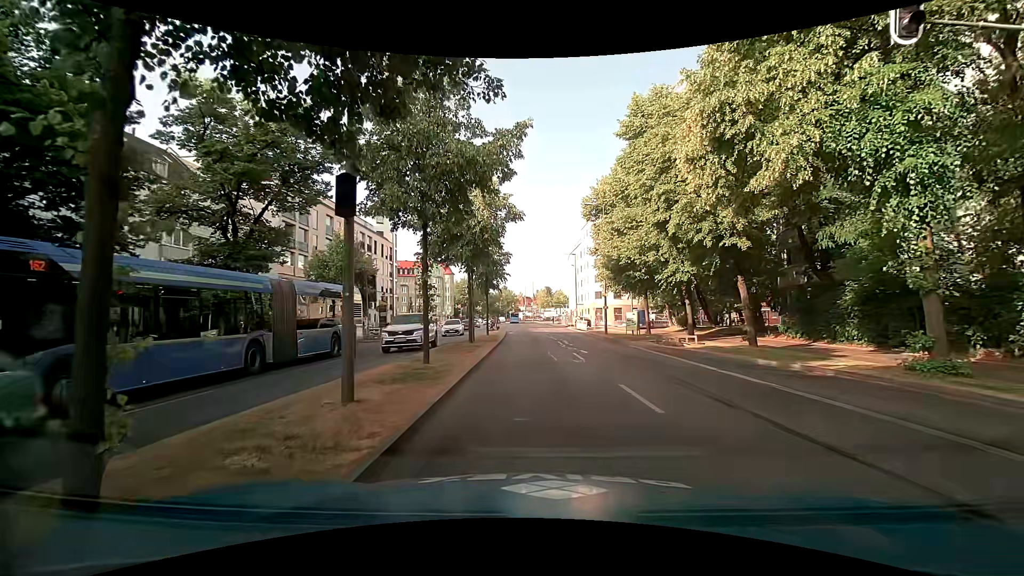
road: primary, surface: asphalt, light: Day
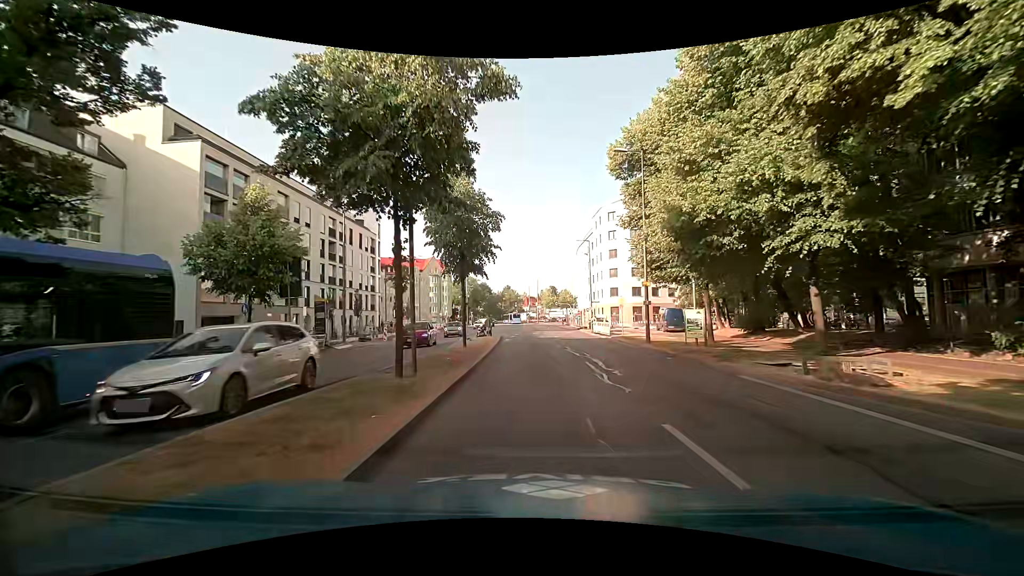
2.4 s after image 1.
(-0.3, +13.4) m; 0°
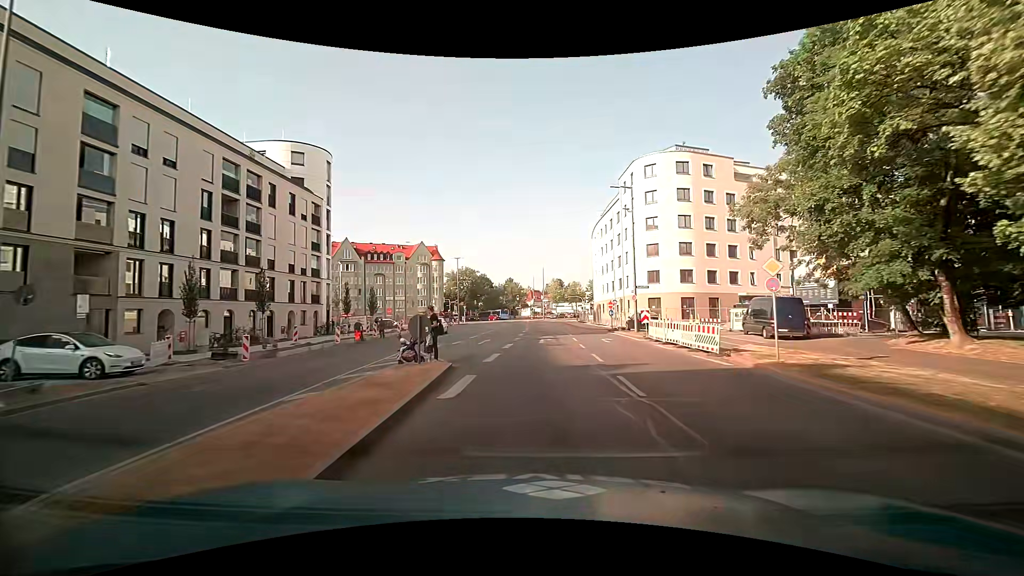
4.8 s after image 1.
(-0.7, +22.3) m; -2°
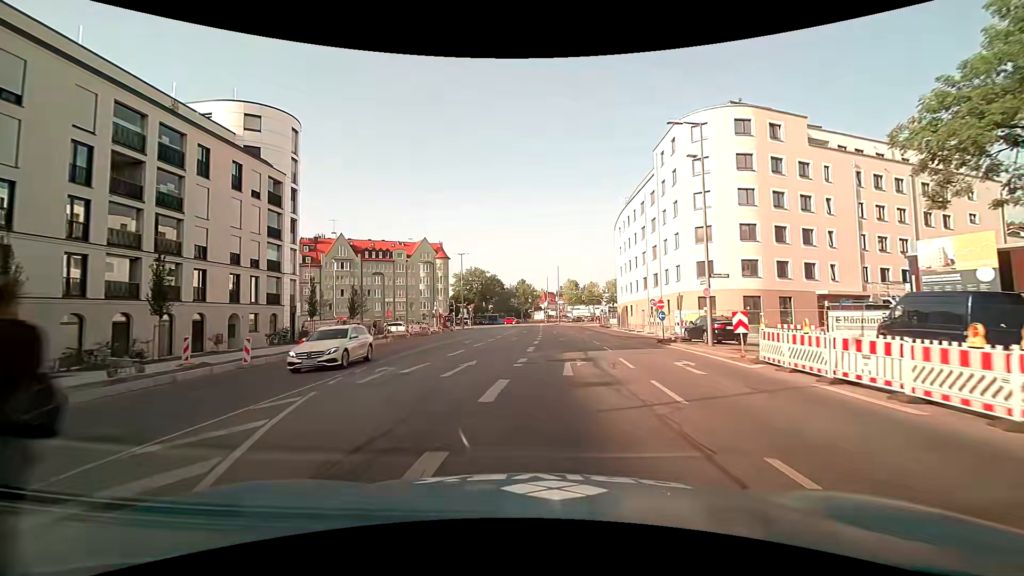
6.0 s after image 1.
(-0.1, +12.1) m; -1°
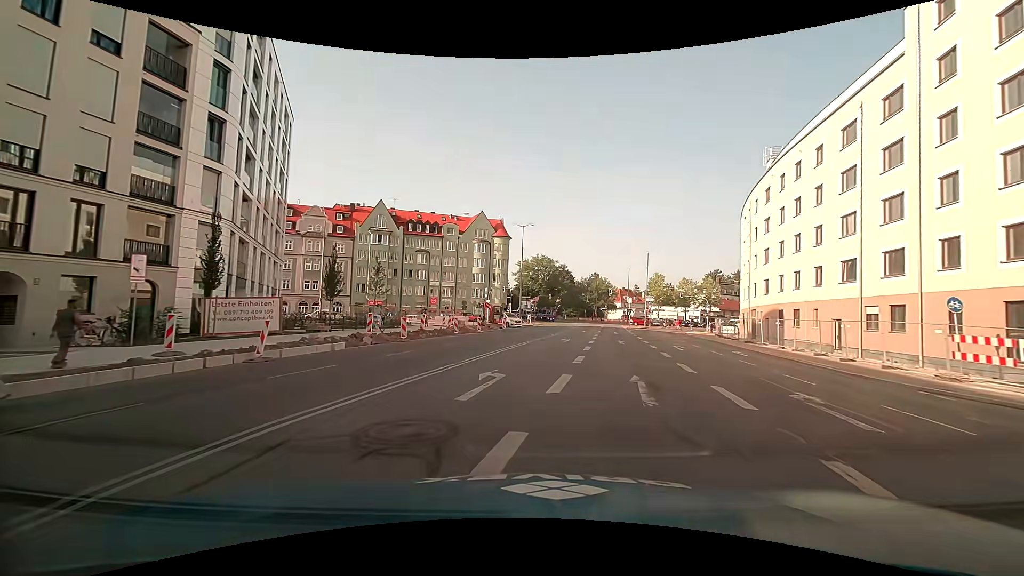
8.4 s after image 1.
(-1.9, +23.3) m; -8°
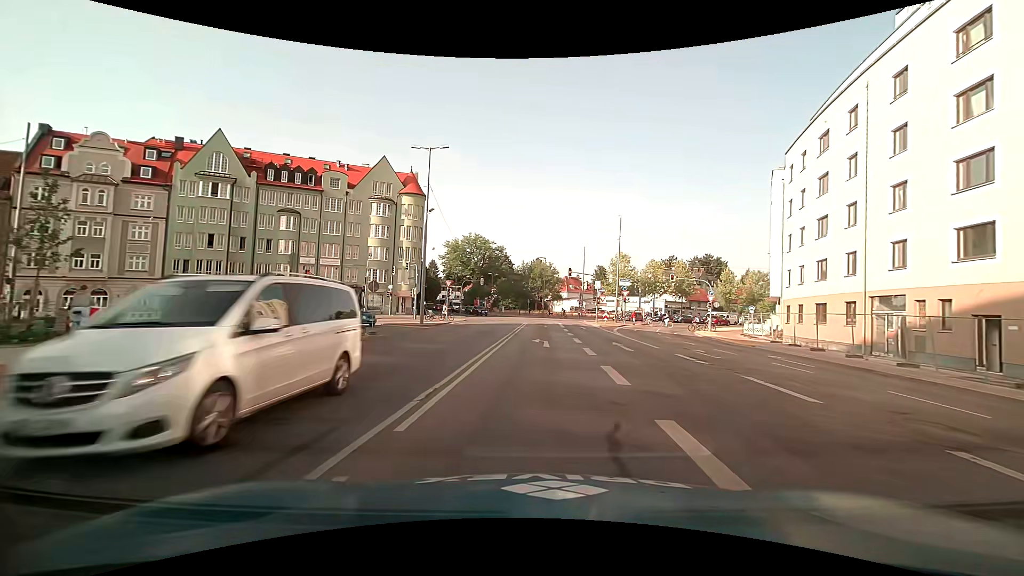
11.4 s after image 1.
(+1.9, +29.5) m; +7°
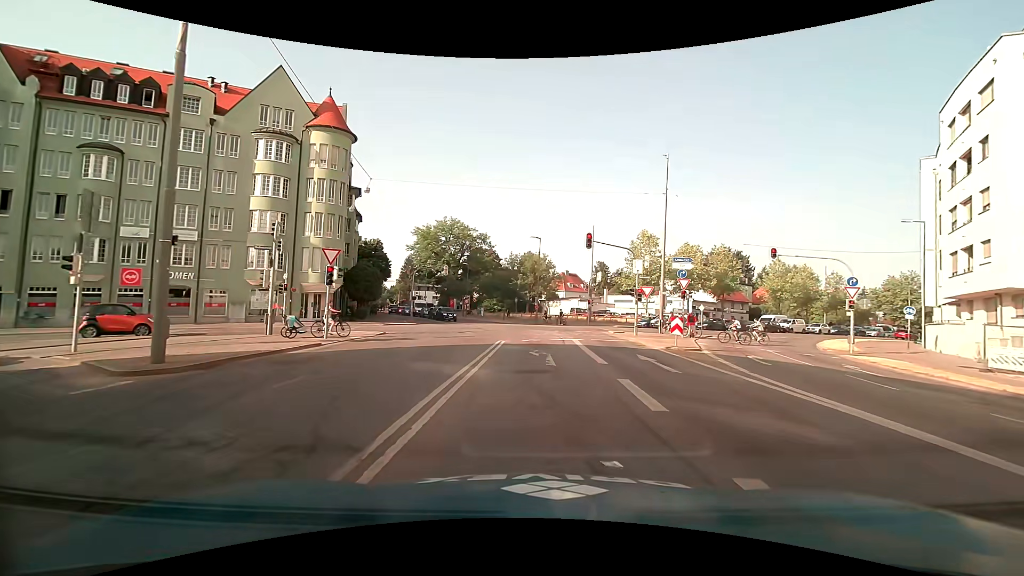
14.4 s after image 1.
(+0.3, +25.7) m; 0°
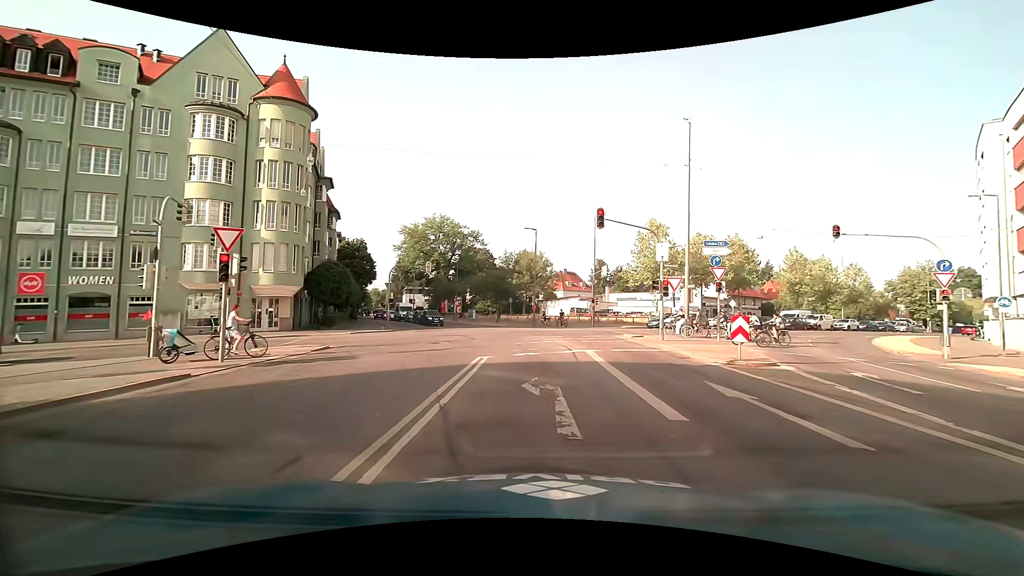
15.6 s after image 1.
(0.0, +6.8) m; +2°
